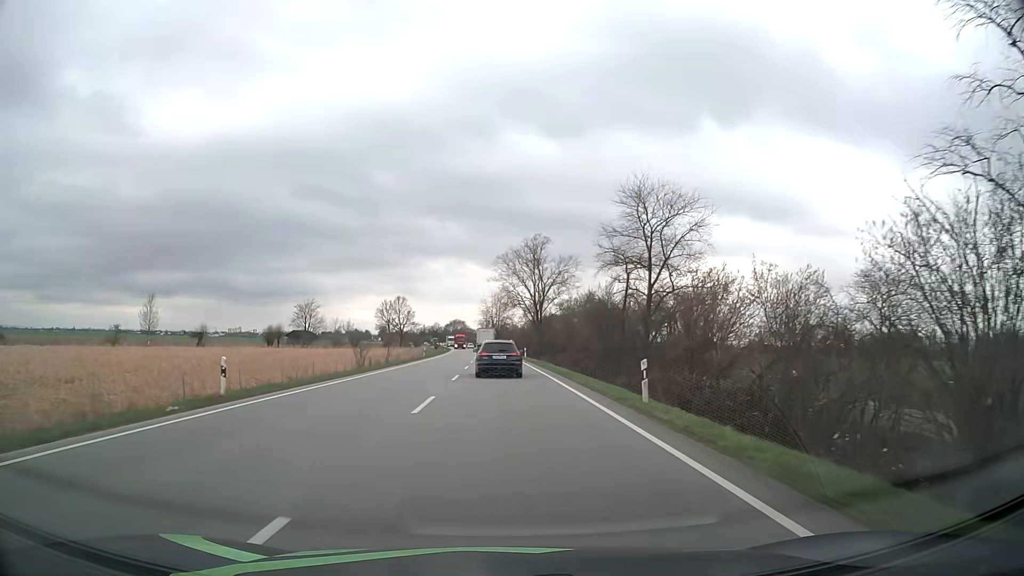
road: primary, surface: asphalt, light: Day
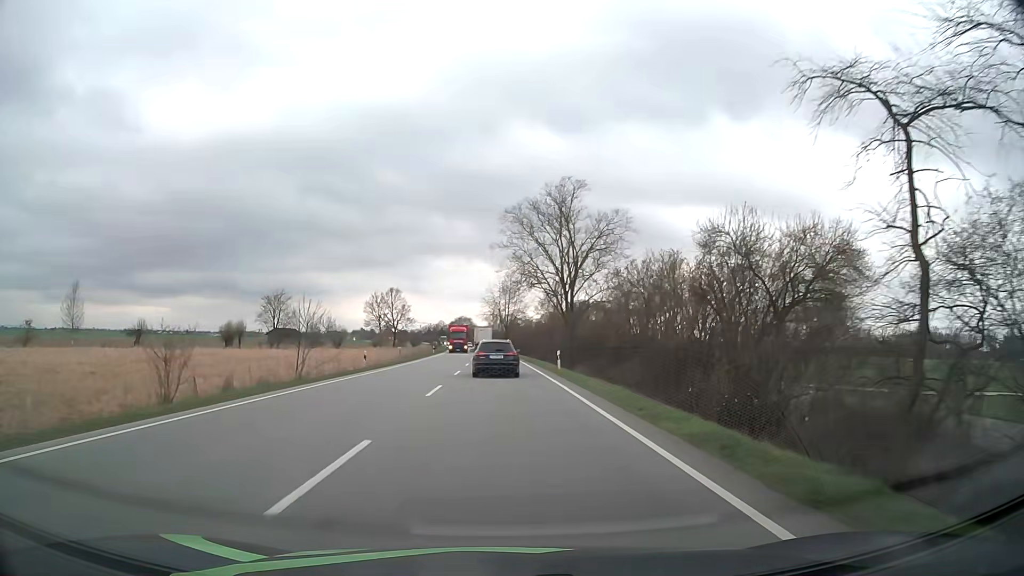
(-0.3, +31.6) m; -1°
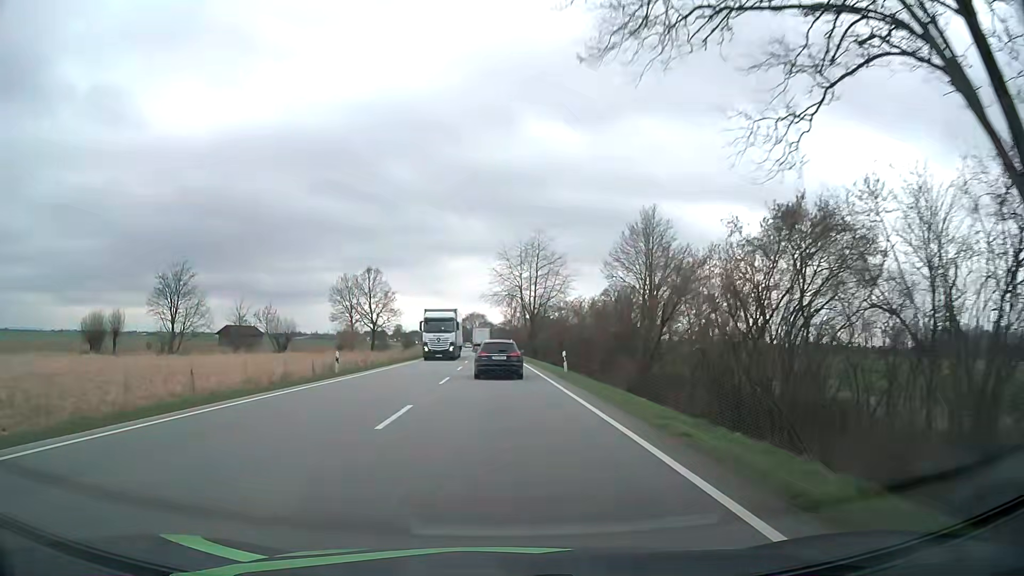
(-0.7, +54.4) m; -2°
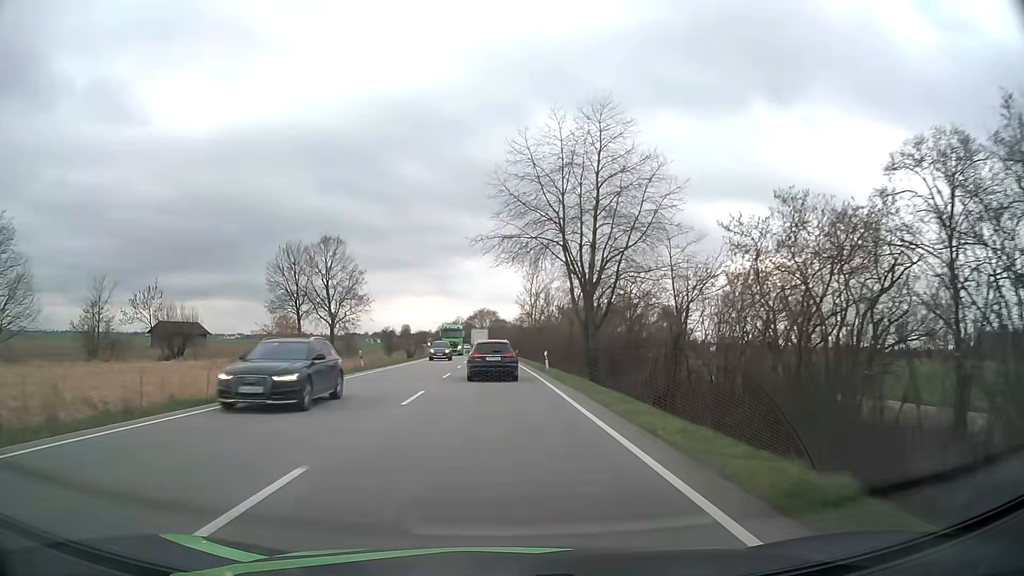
(-0.4, +43.1) m; -1°
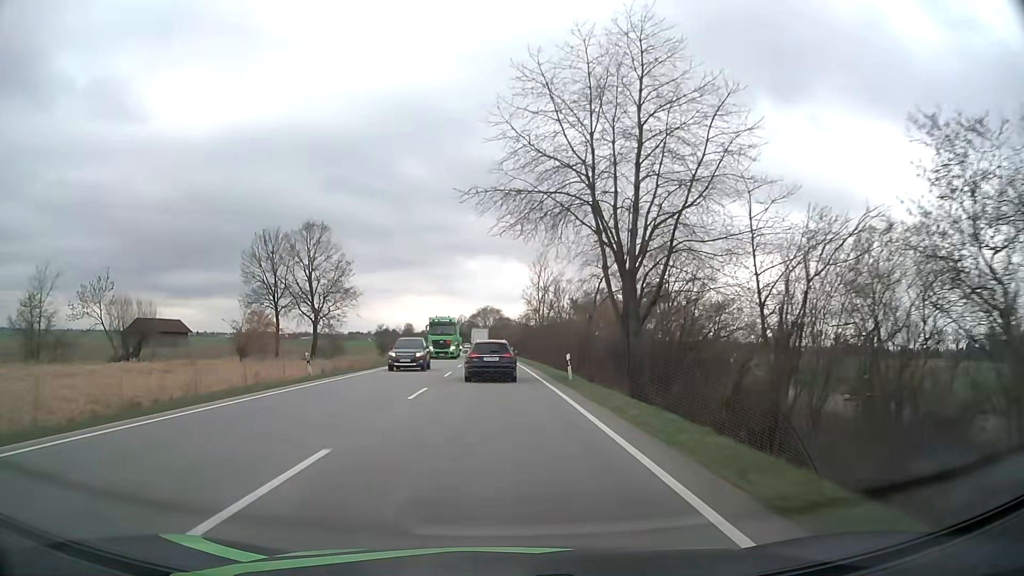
(0.0, +10.7) m; 0°
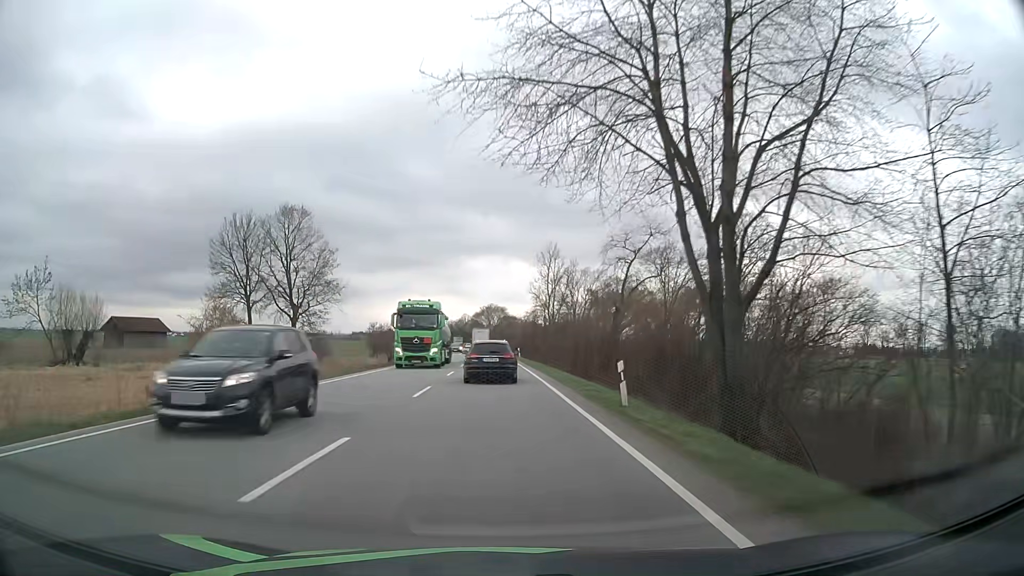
(0.0, +10.8) m; 0°
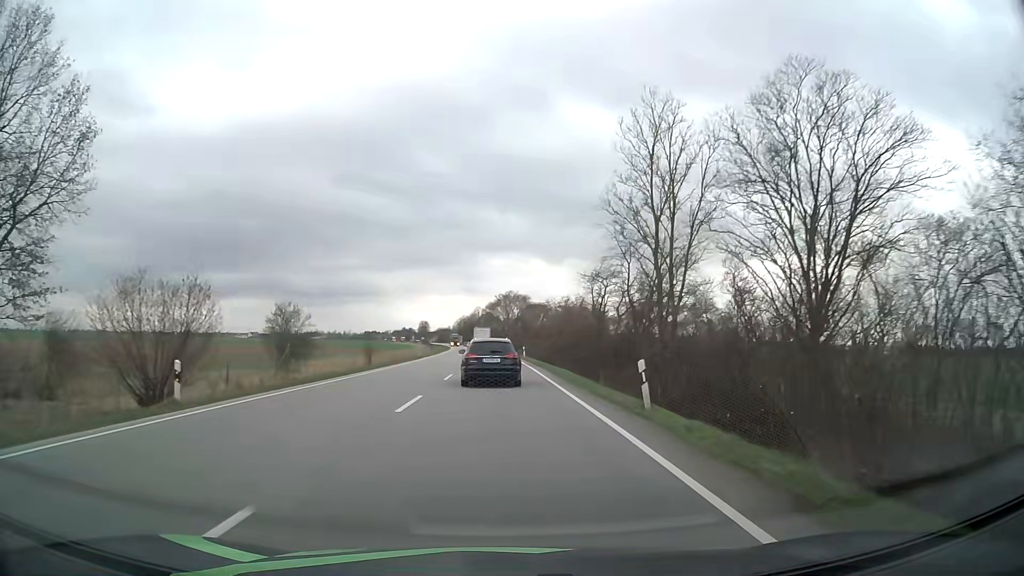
(-0.9, +51.7) m; -2°
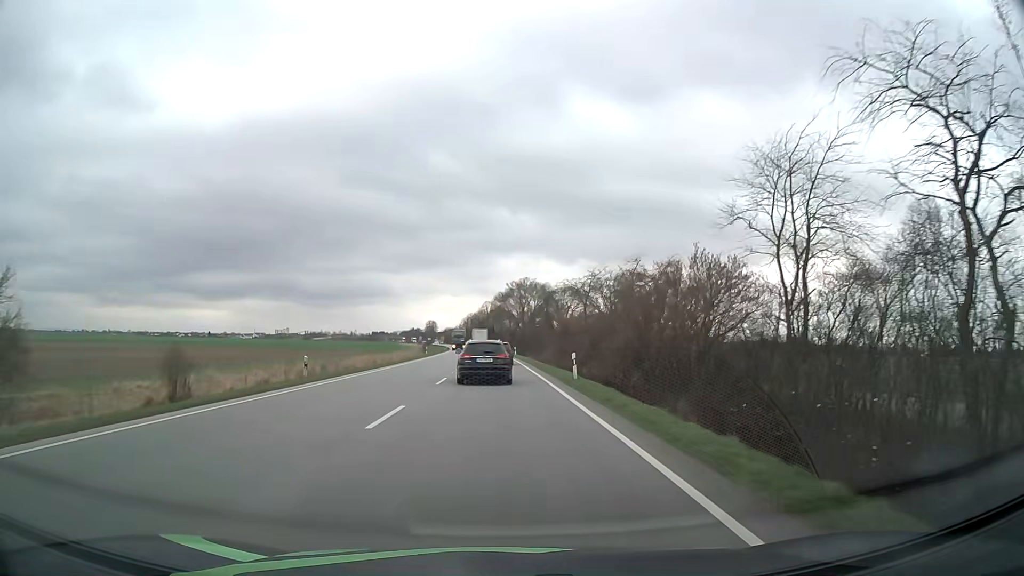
(-0.3, +37.9) m; -1°
(0, +10) (0, +20) (0, +30) (0, +40) (-1, +50) (-1, +60) (-1, +70) (-2, +80) (-2, +90) (-3, +100) m
